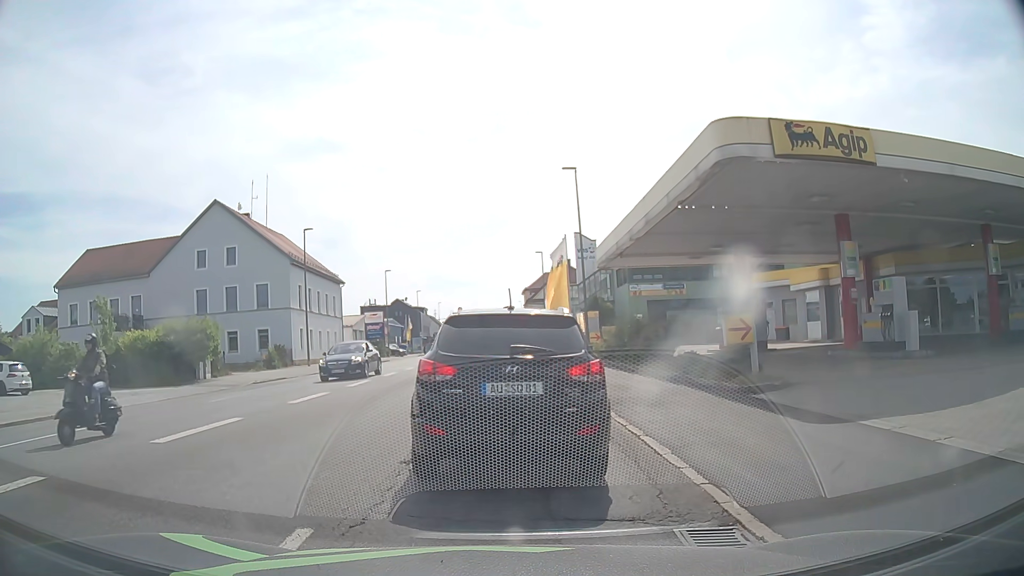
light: Day
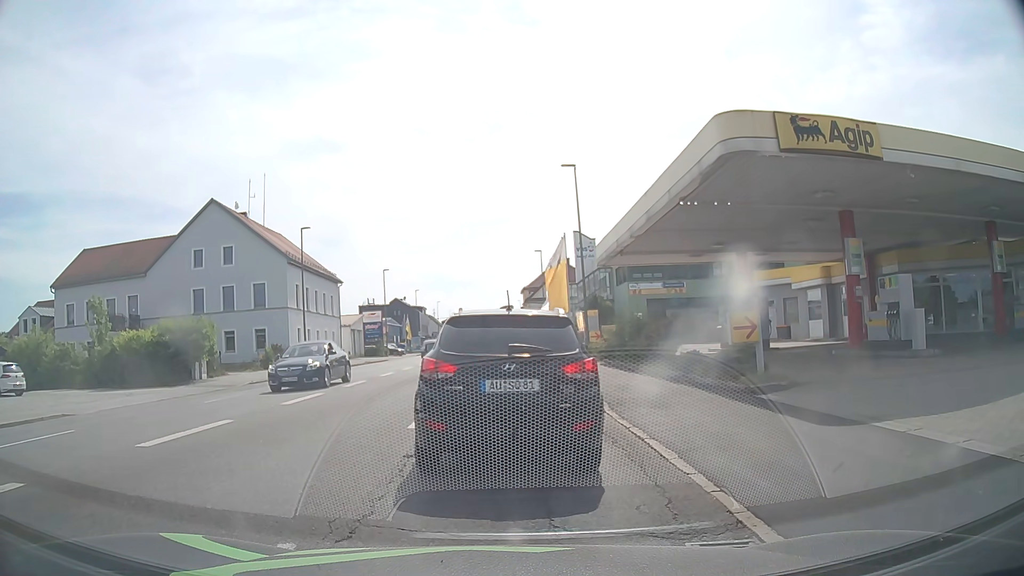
(0.0, +0.4) m; 0°
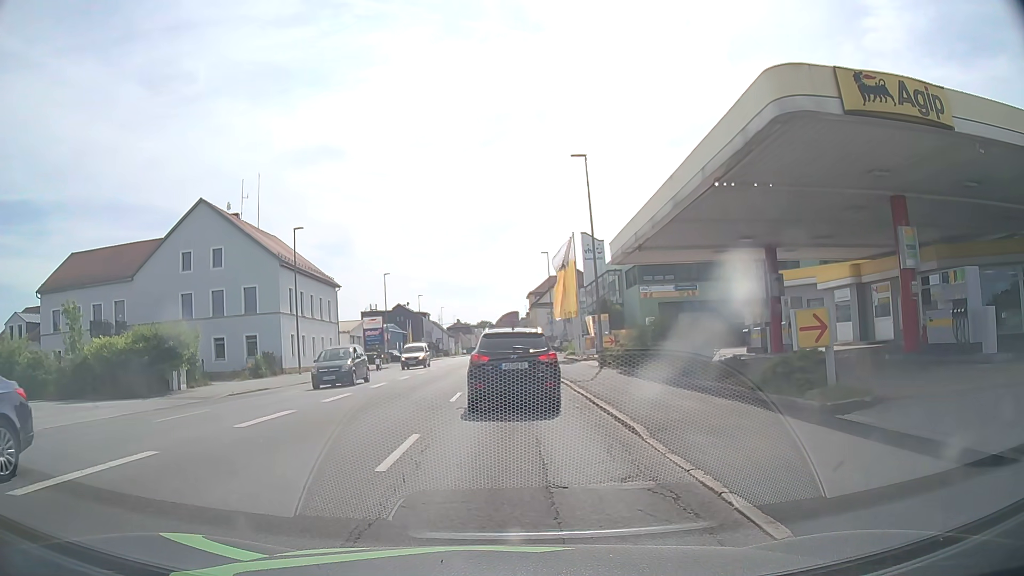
(0.0, +3.2) m; 0°
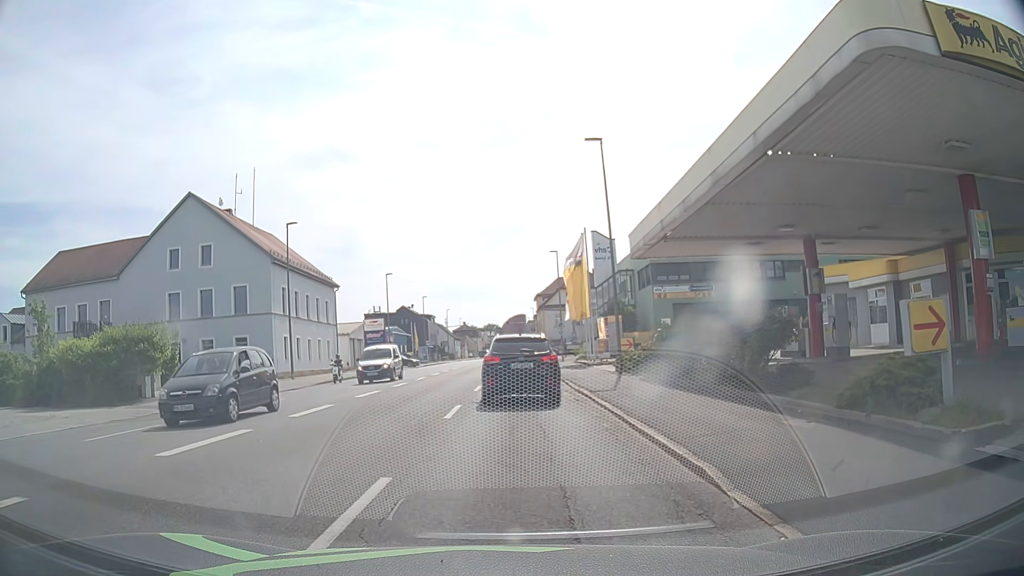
(0.0, +3.3) m; +1°
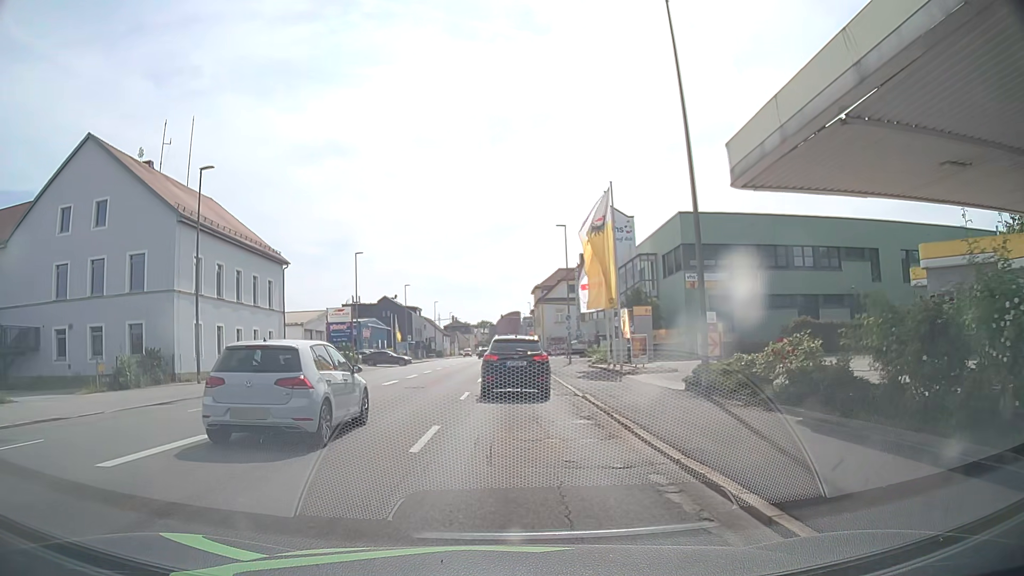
(-0.1, +13.6) m; -1°
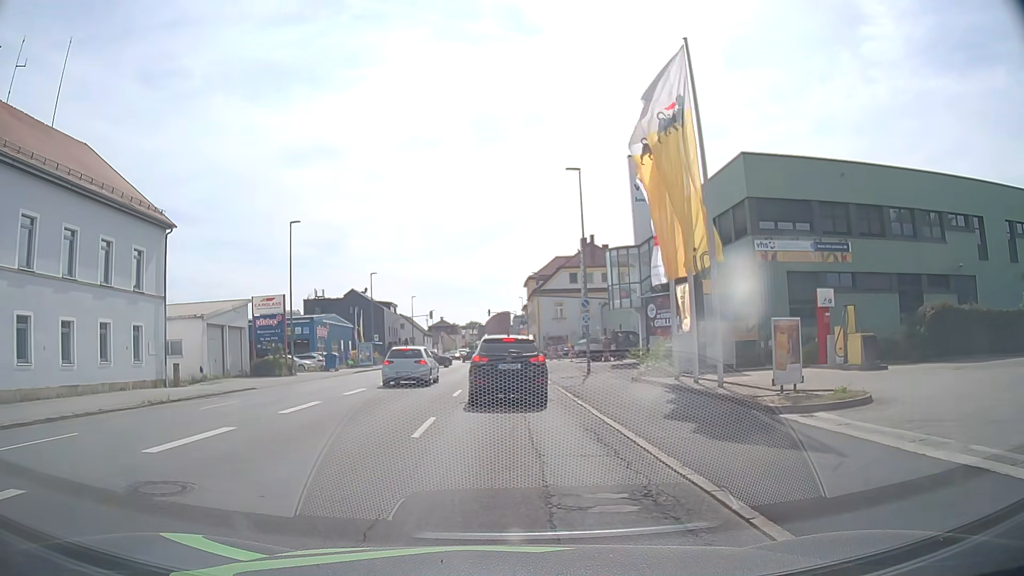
(+0.2, +16.5) m; +2°
